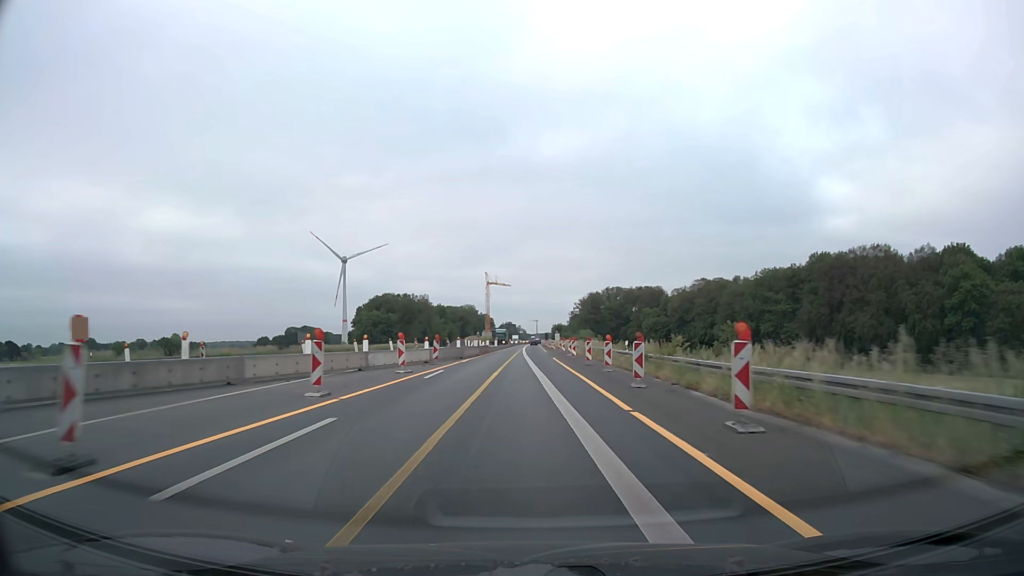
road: motorway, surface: asphalt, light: Day
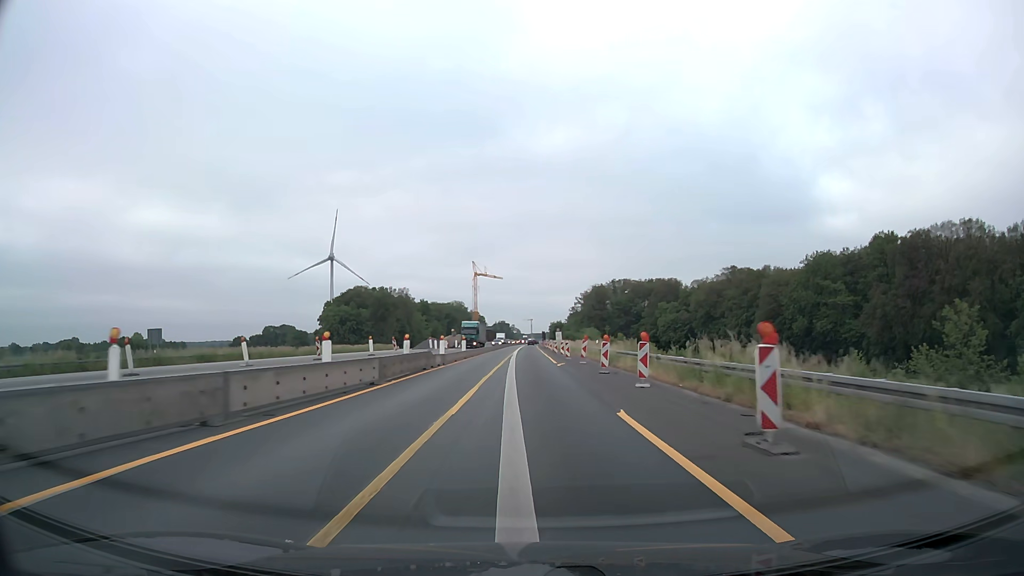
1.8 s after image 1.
(0.0, +38.7) m; 0°
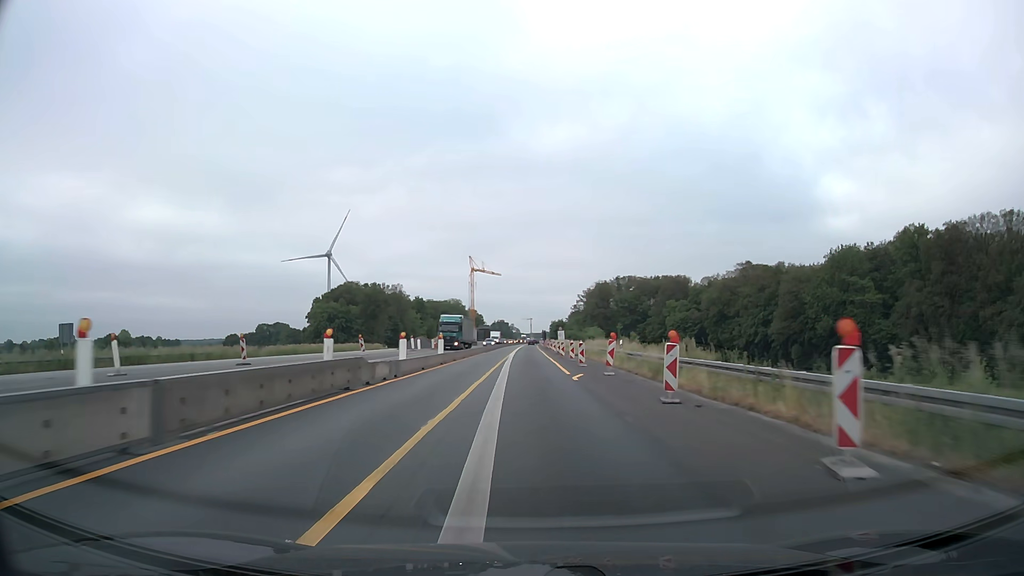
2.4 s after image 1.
(0.0, +12.9) m; 0°
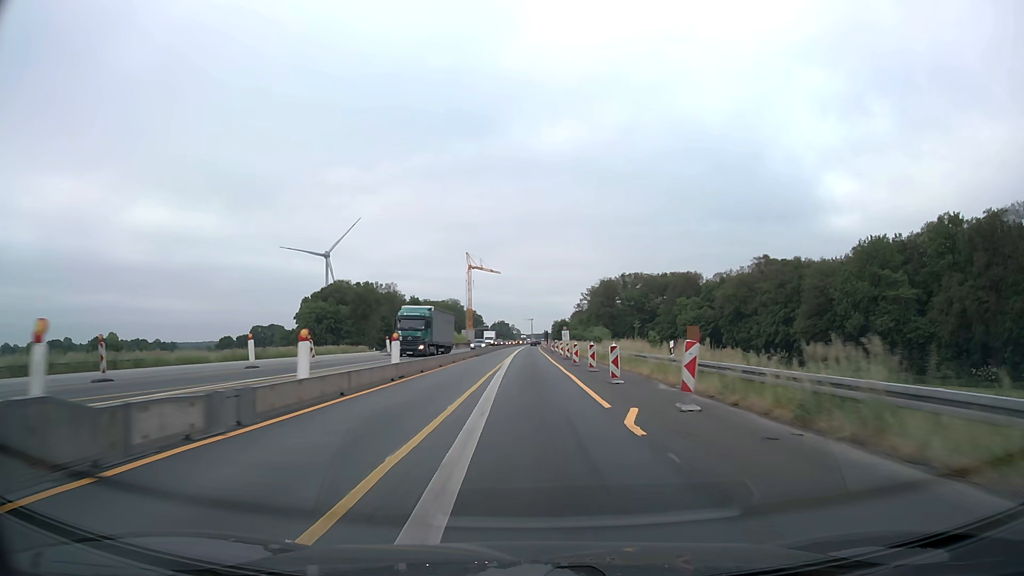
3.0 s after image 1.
(0.0, +12.9) m; 0°
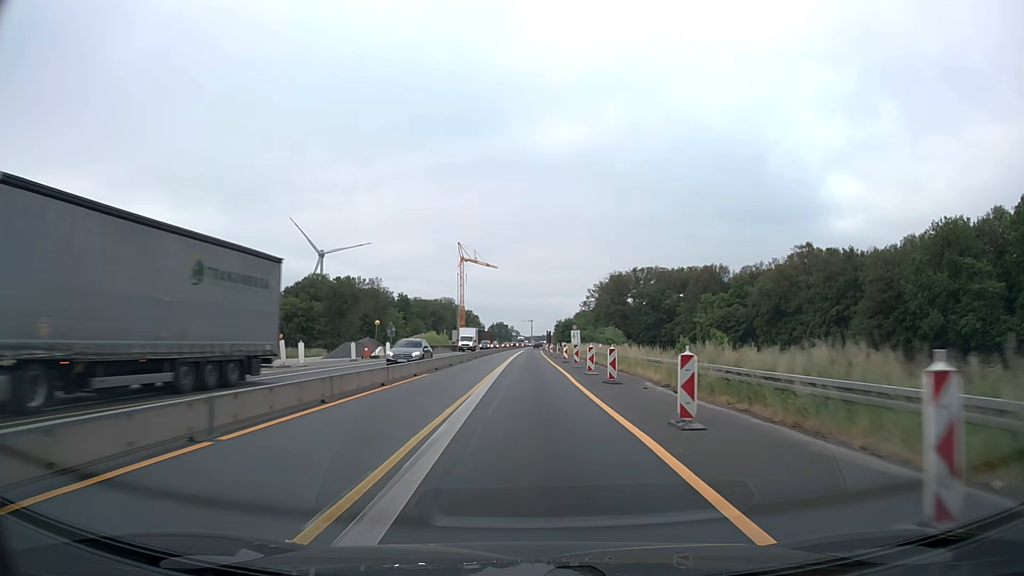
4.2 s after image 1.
(-0.1, +25.8) m; 0°
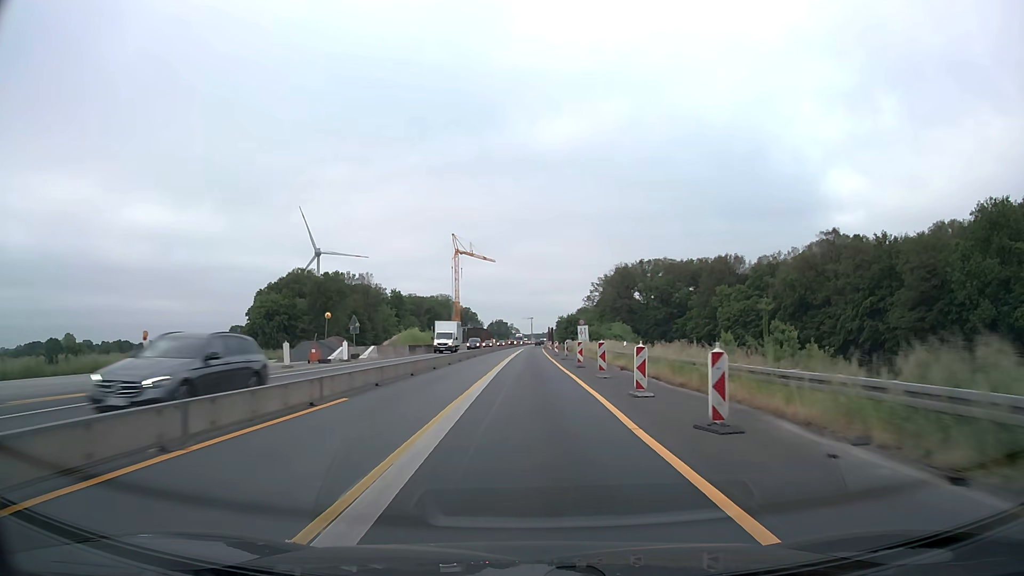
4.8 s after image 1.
(0.0, +12.9) m; 0°
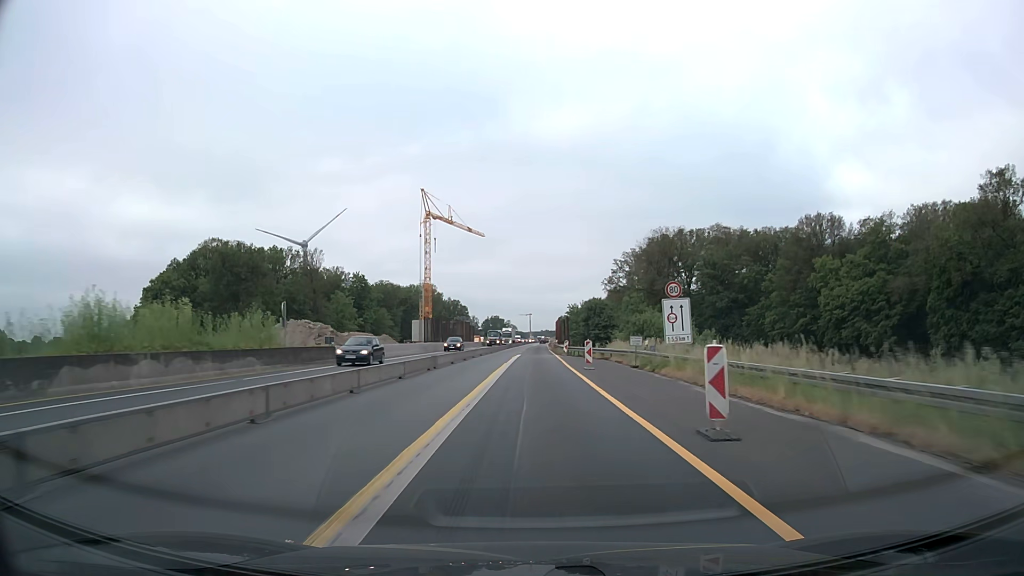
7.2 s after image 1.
(-0.1, +51.6) m; 0°
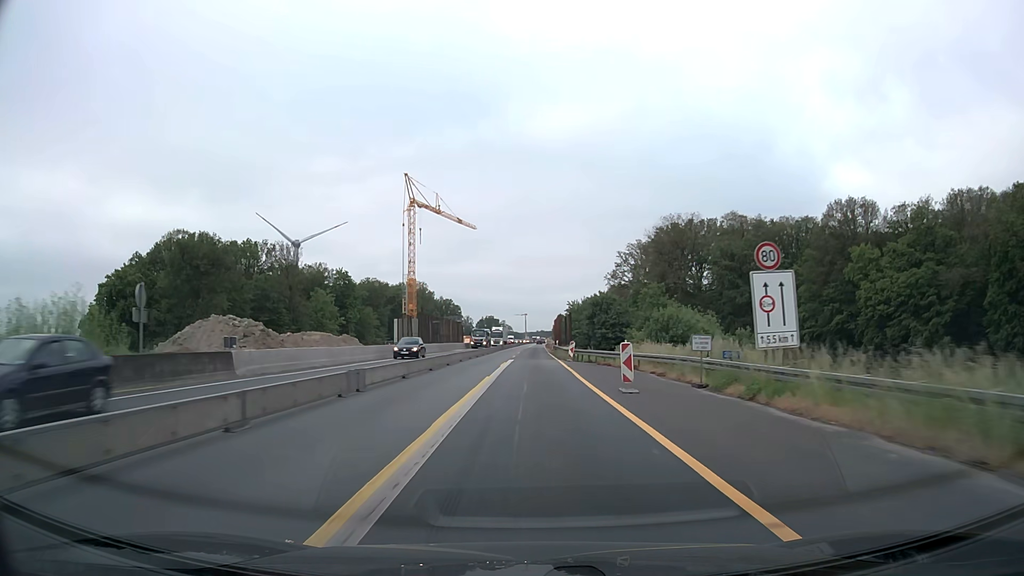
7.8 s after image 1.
(0.0, +12.9) m; 0°
(0, +10) (0, +20) (0, +30) (0, +40) (0, +50) (0, +60) (+1, +70) (+1, +80) (+1, +90) (+1, +100) m
